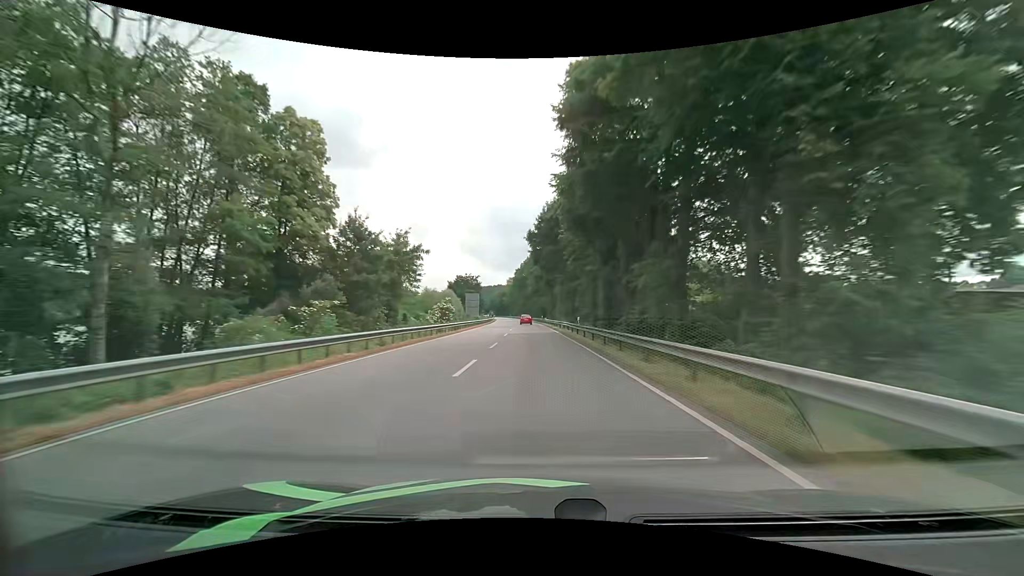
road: primary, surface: asphalt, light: Day
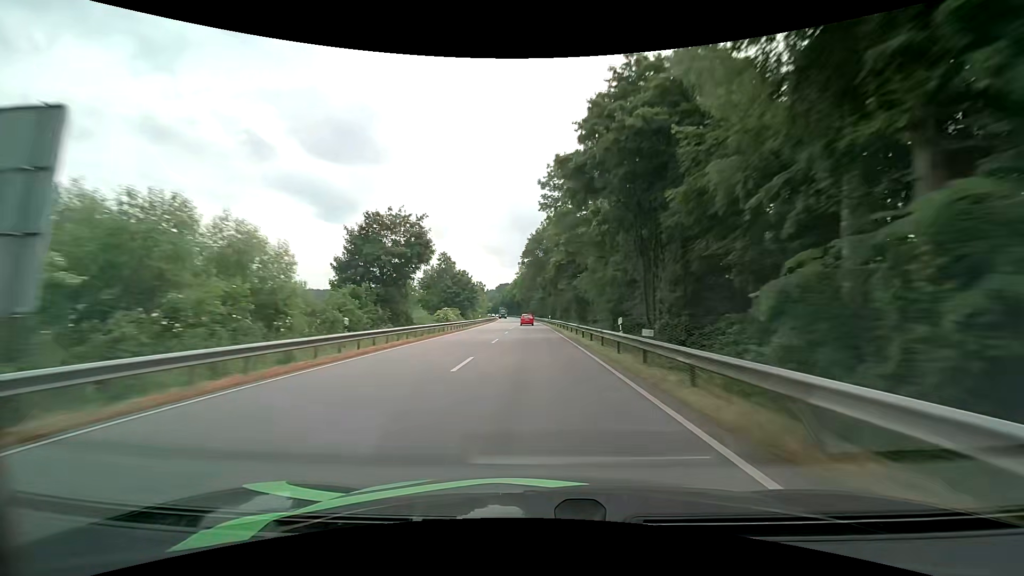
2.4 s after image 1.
(-1.8, +68.9) m; -2°
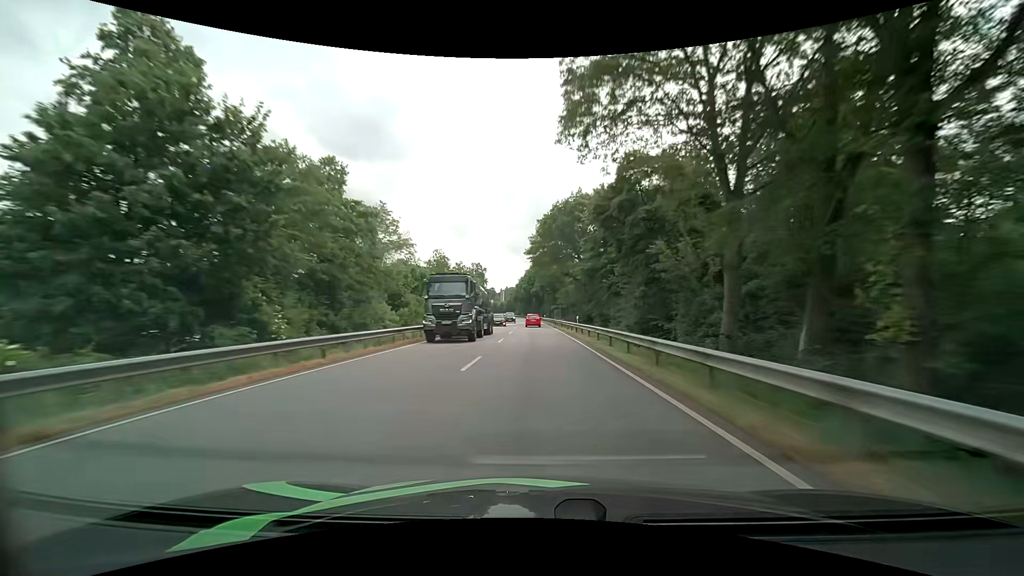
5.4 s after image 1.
(-2.2, +84.2) m; -3°
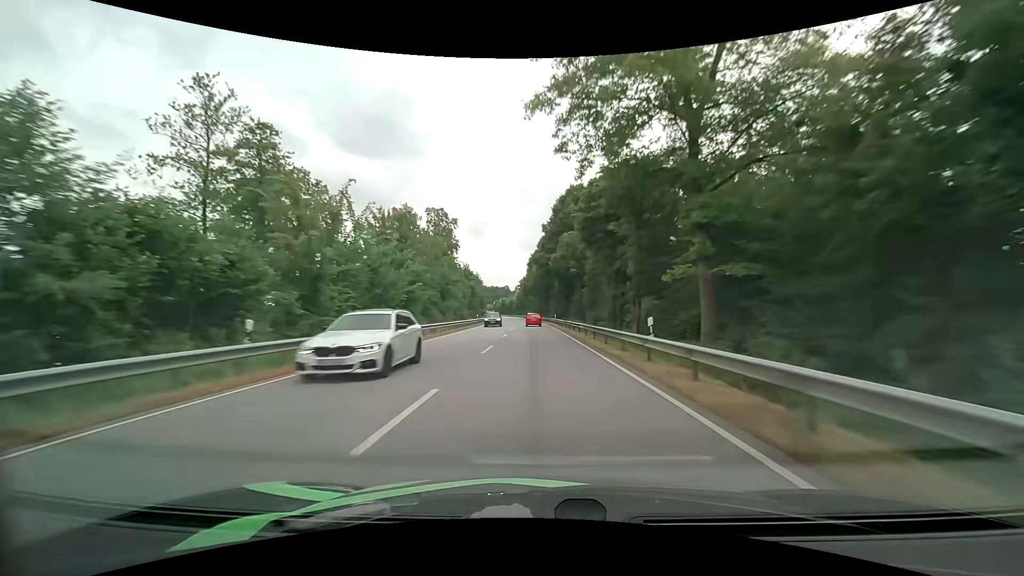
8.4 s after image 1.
(-1.5, +79.0) m; -2°
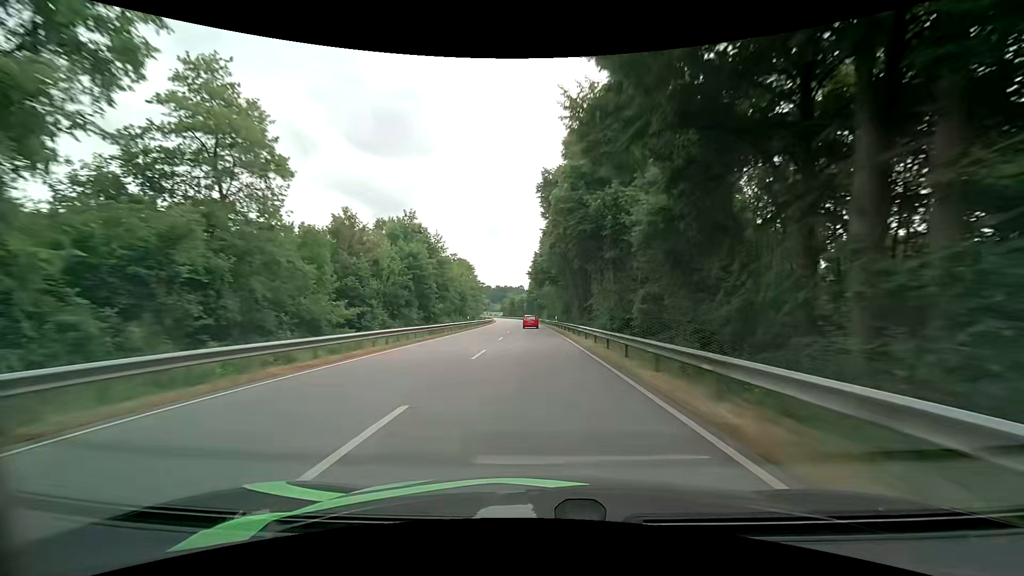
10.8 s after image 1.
(-0.8, +61.8) m; -1°
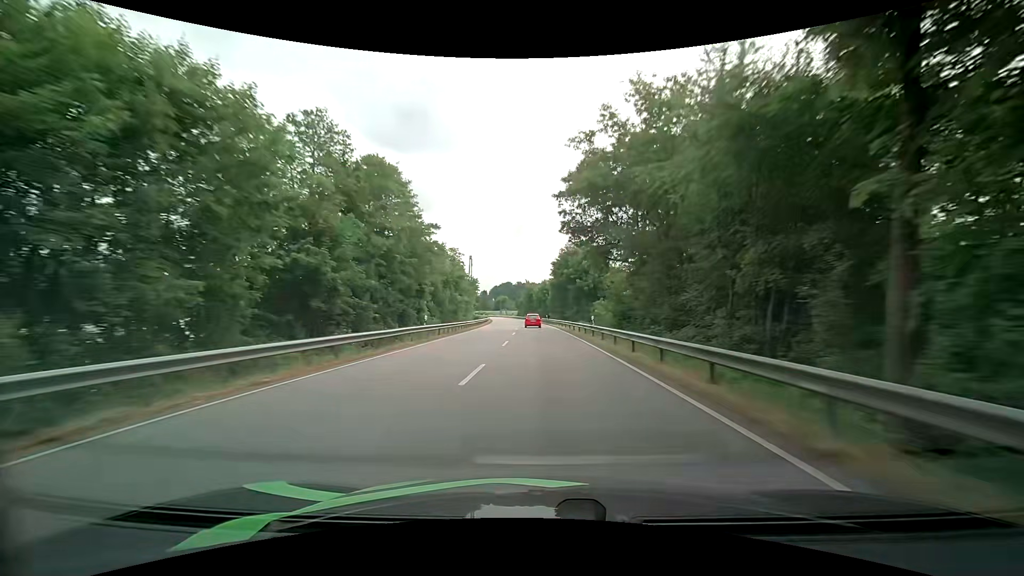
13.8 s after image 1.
(-2.6, +78.3) m; -3°
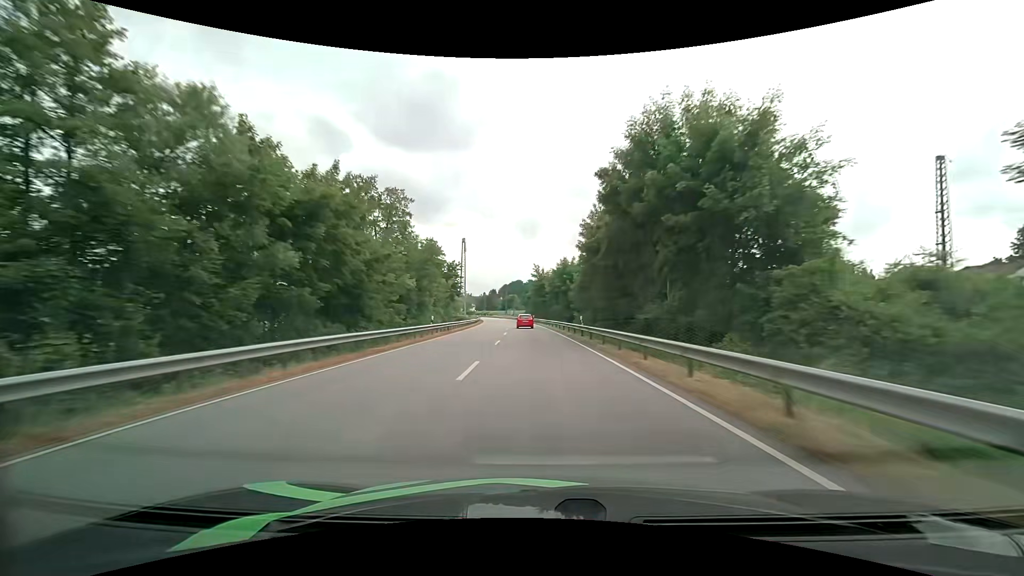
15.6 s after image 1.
(-0.3, +47.3) m; -1°
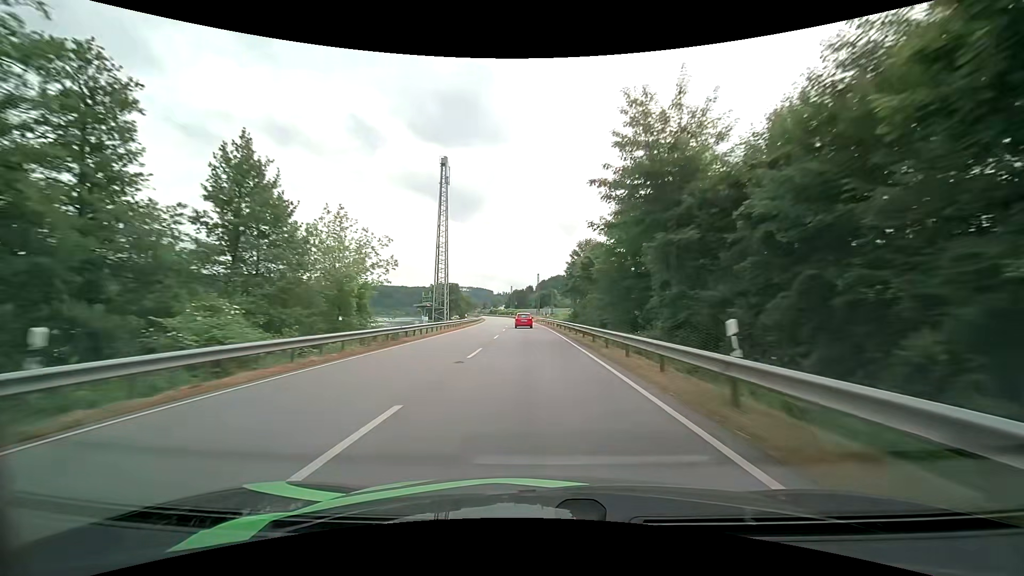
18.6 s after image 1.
(-2.4, +79.4) m; -4°
(0, +10) (0, +20) (0, +30) (-1, +40) (-1, +50) (-2, +60) (-2, +70) (-3, +80) (-4, +90) (-5, +100) m
